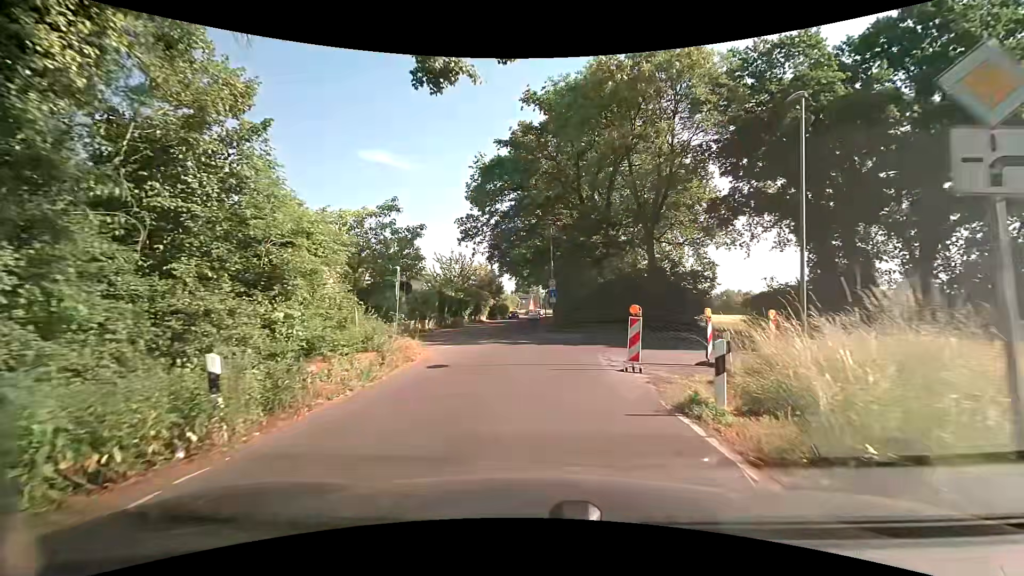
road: tertiary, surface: asphalt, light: Day
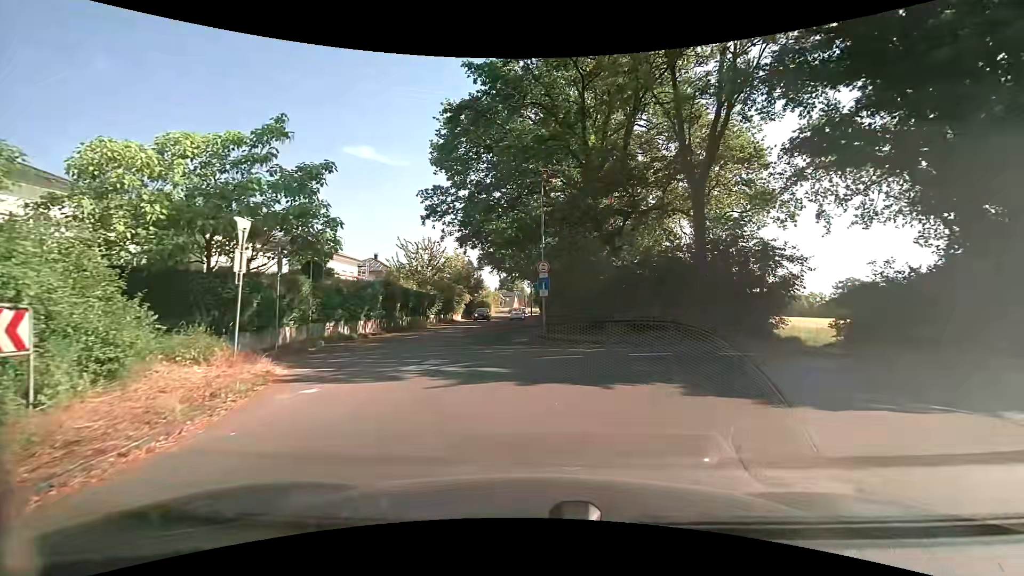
(+0.1, +11.0) m; +1°
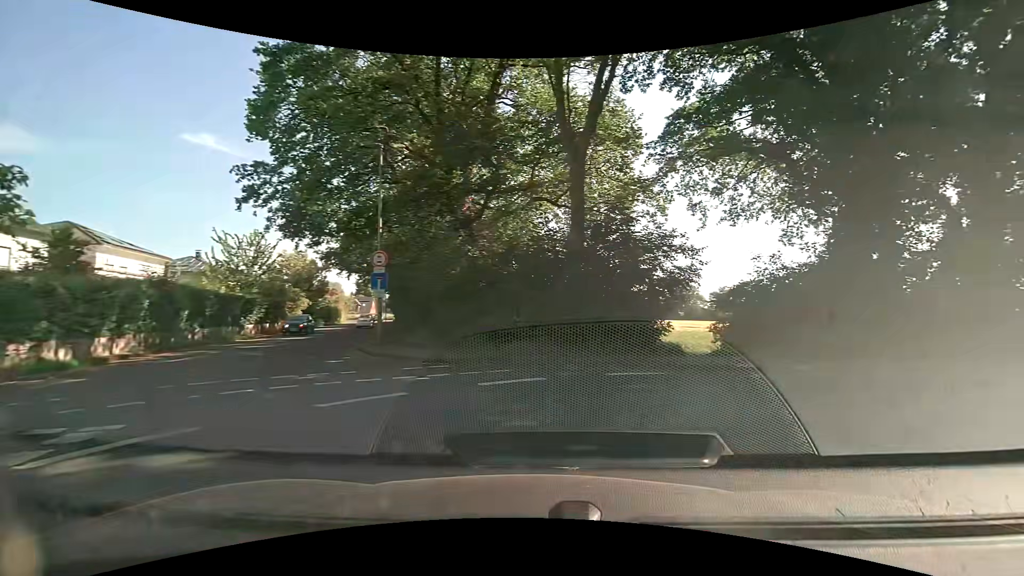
(+0.5, +5.4) m; +15°
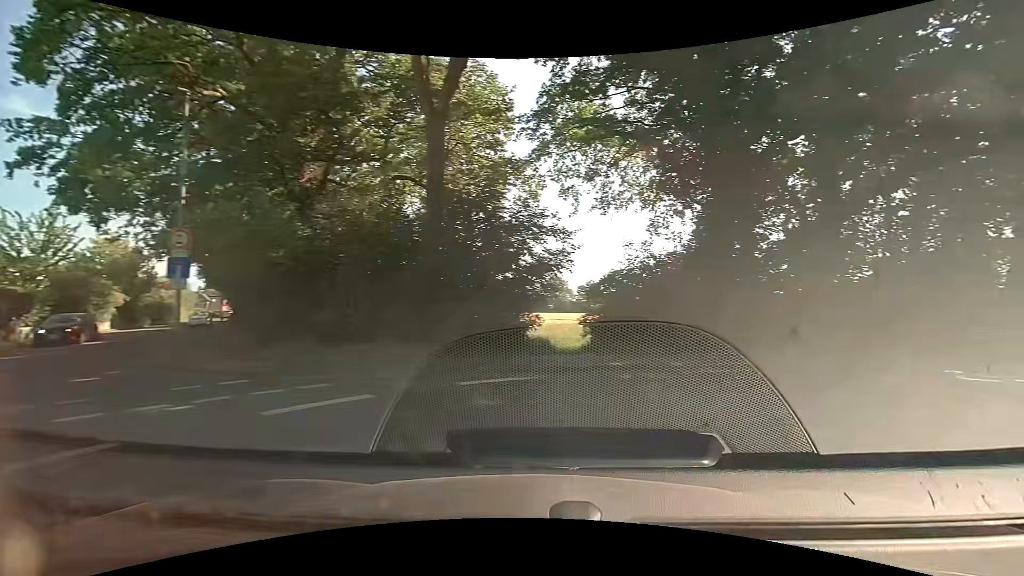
(+0.3, +2.6) m; +13°
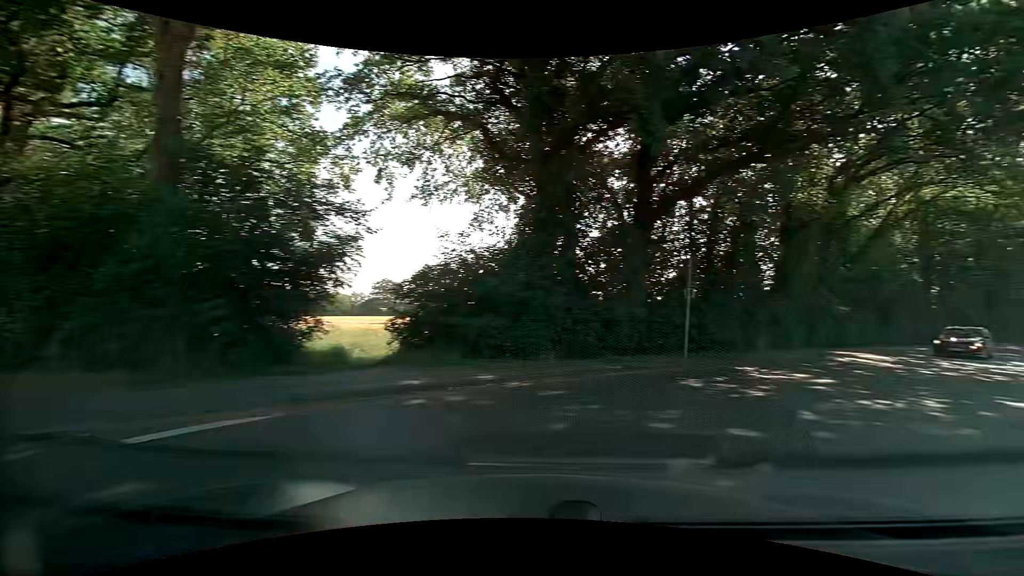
(+0.4, +2.6) m; +19°
